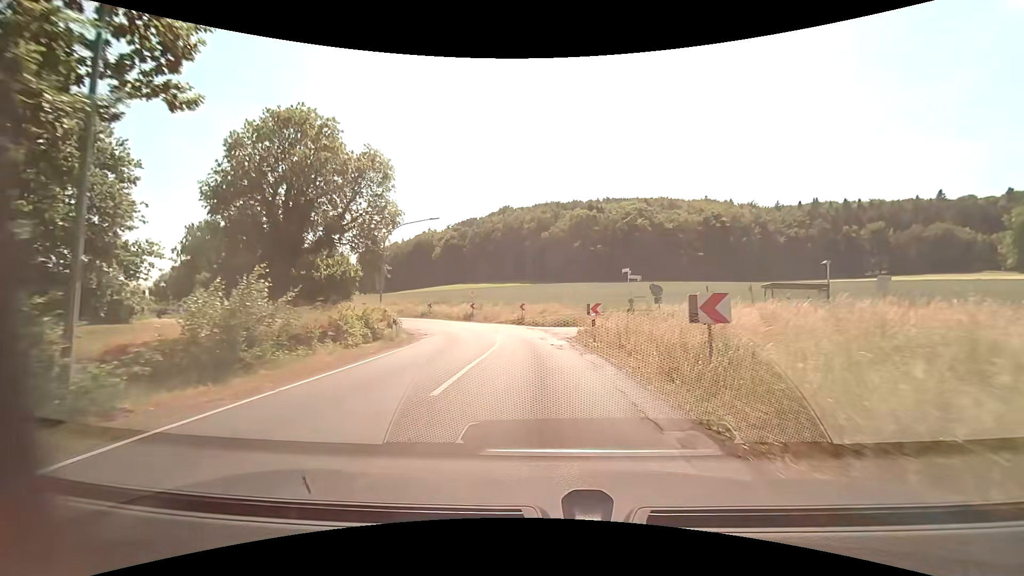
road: secondary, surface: asphalt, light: Day
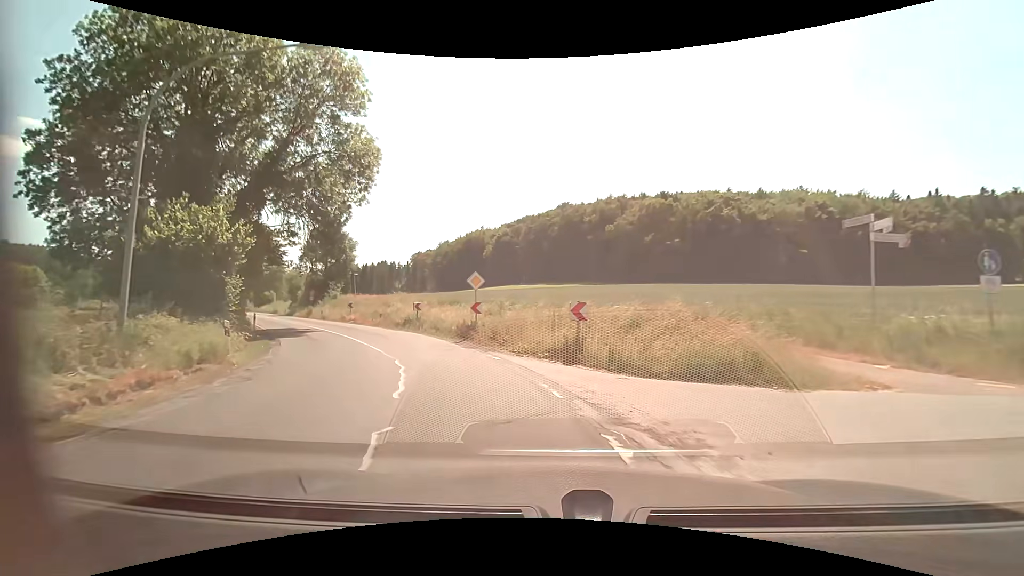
(-0.7, +23.7) m; -6°
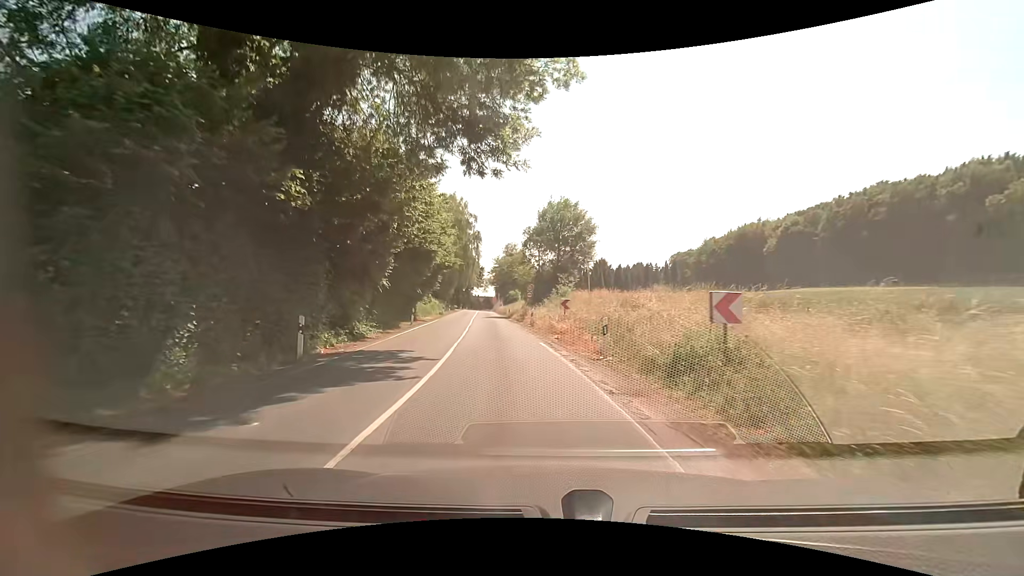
(-5.6, +21.6) m; -30°
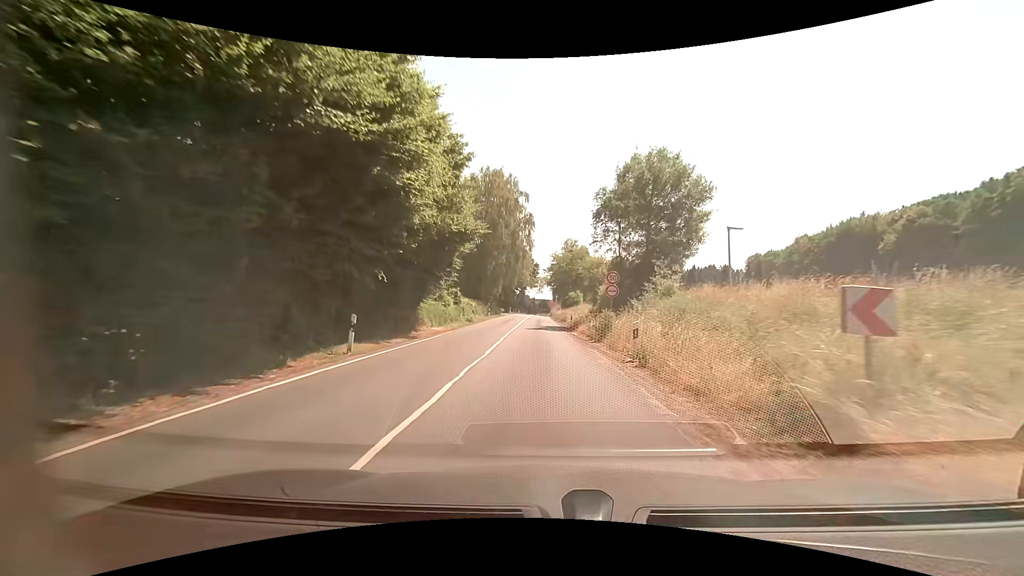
(-1.3, +19.3) m; -6°
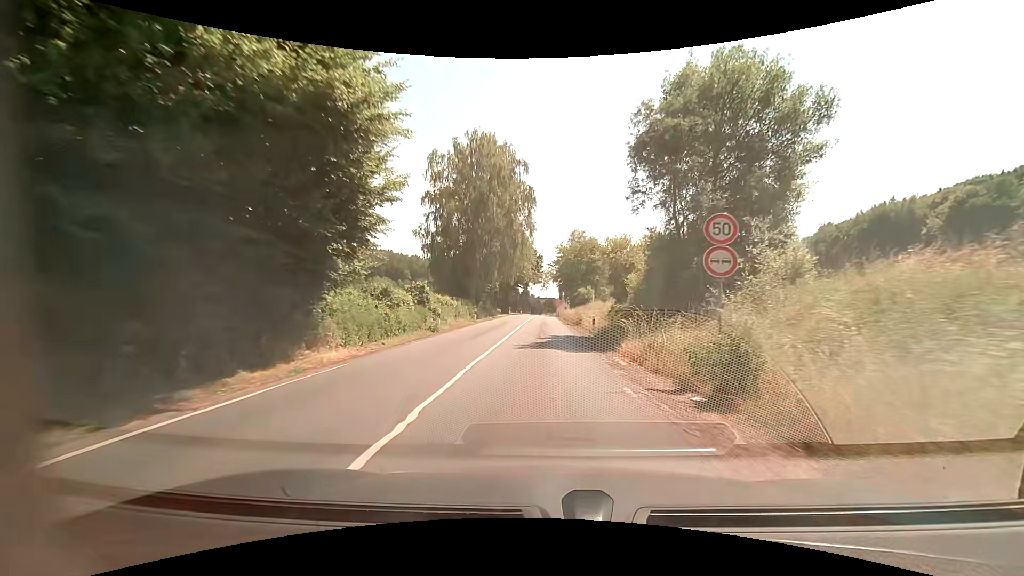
(0.0, +14.1) m; 0°
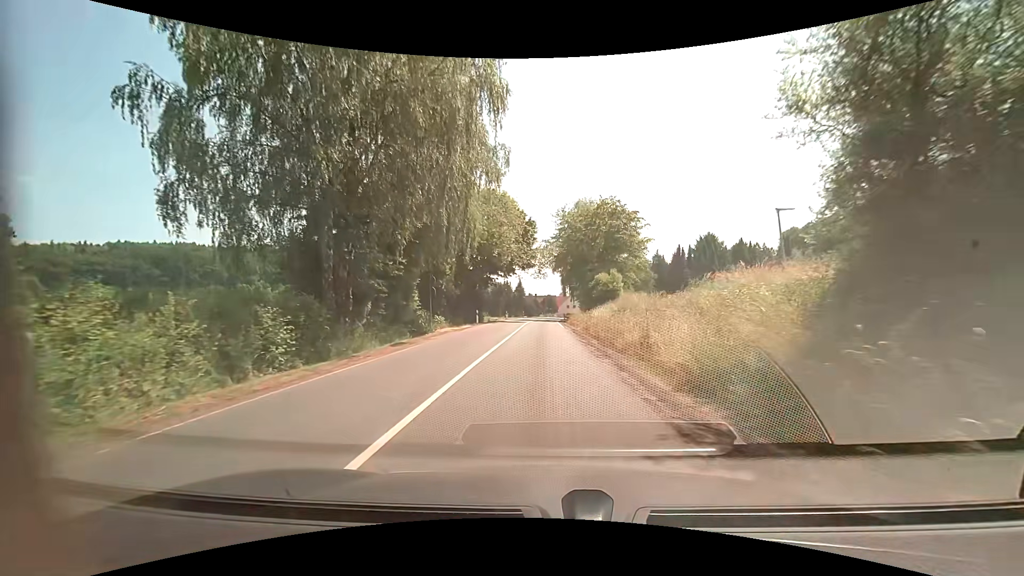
(0.0, +34.8) m; 0°
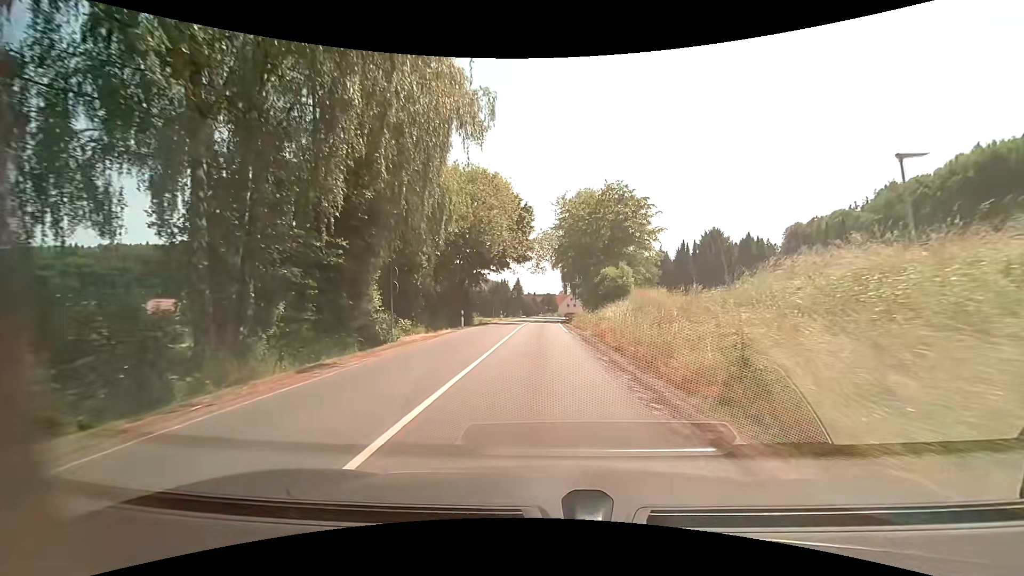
(0.0, +6.9) m; 0°
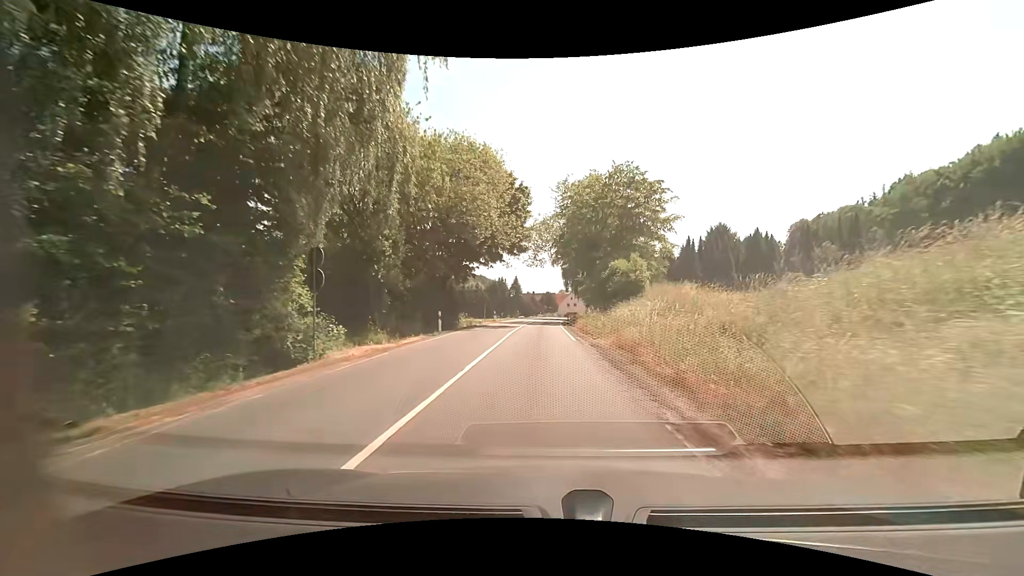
(0.0, +7.0) m; 0°
(0, +10) (0, +20) (0, +30) (0, +40) (0, +50) (0, +60) (+1, +70) (+2, +80) (+3, +90) (+5, +100) m
